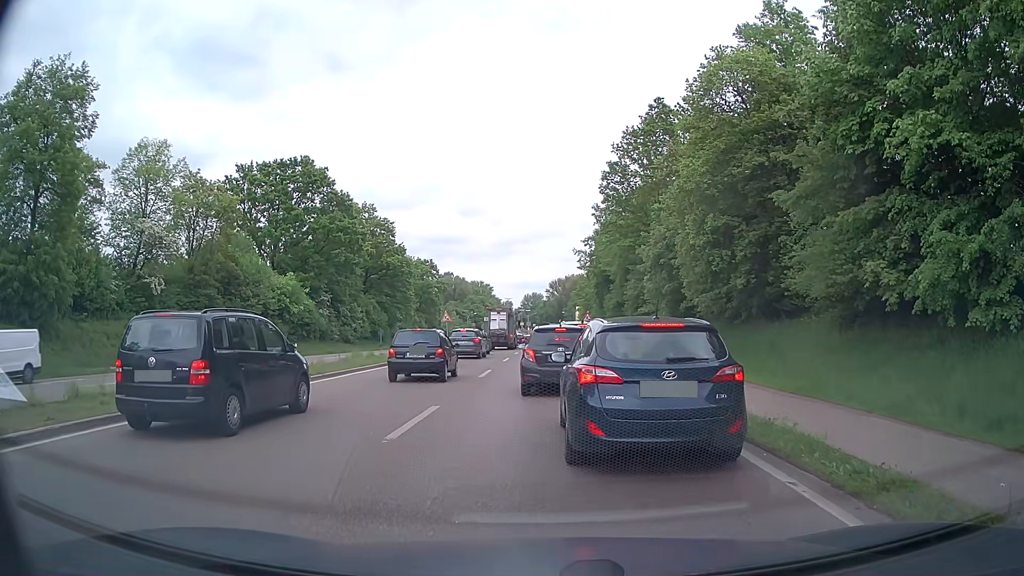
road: primary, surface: asphalt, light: Day
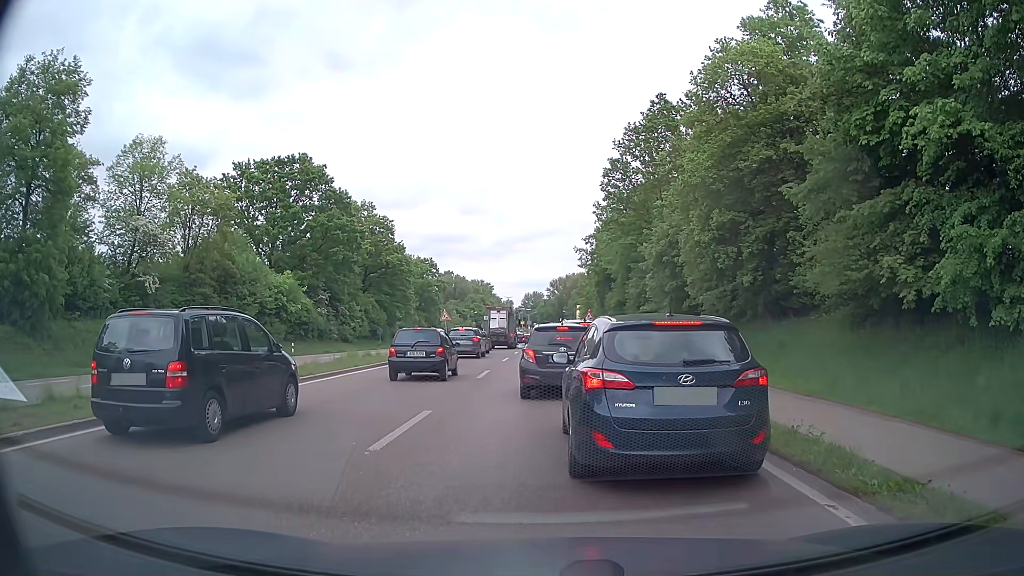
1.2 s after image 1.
(0.0, +0.8) m; 0°
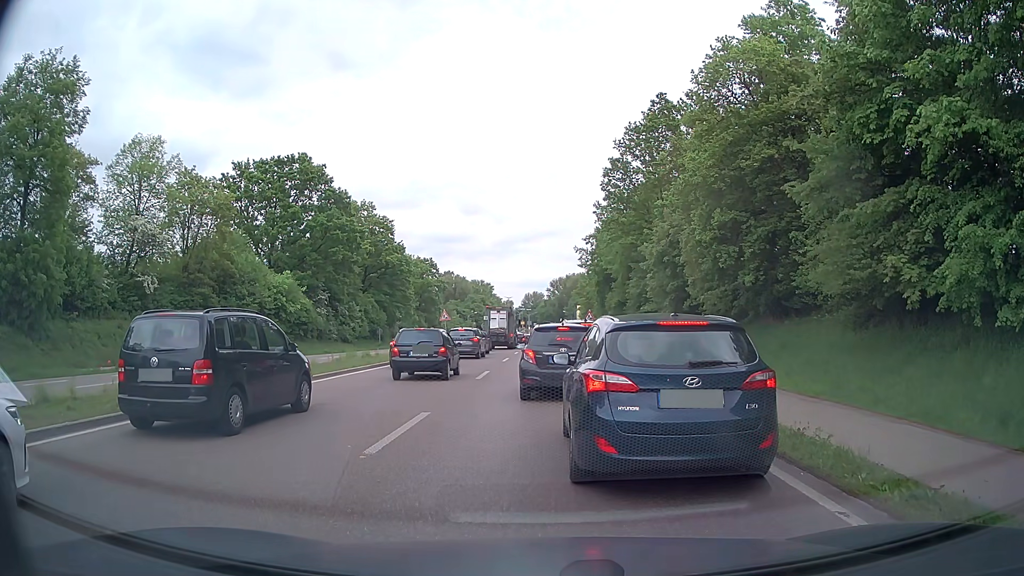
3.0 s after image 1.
(0.0, +0.3) m; 0°
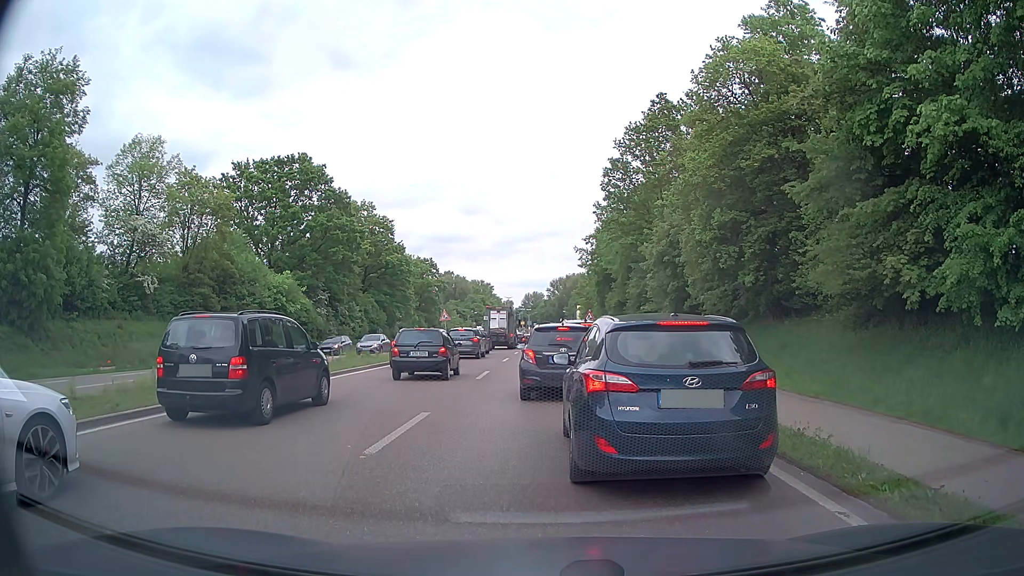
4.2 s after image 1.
(0.0, 0.0) m; 0°
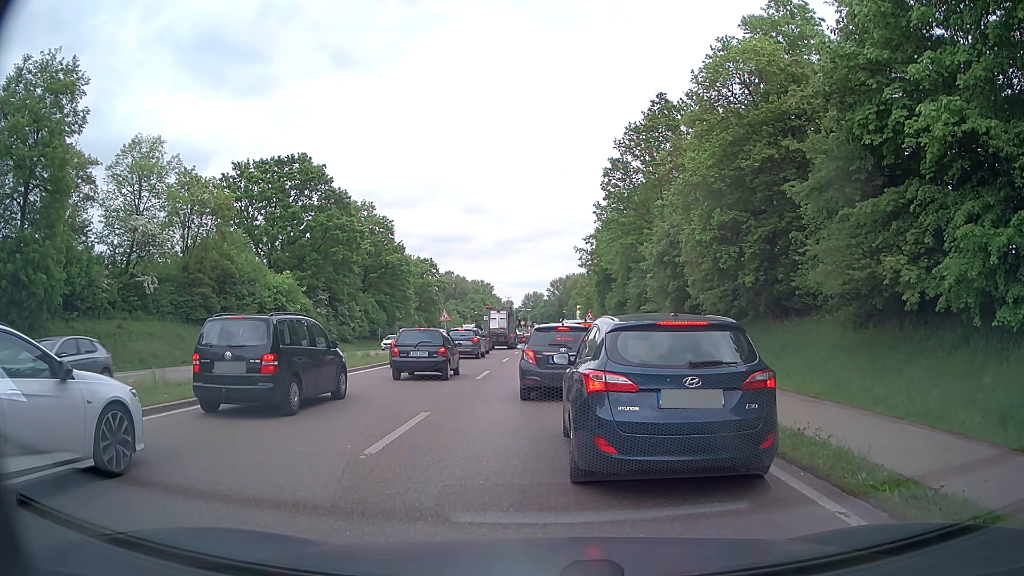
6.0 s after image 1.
(0.0, 0.0) m; 0°
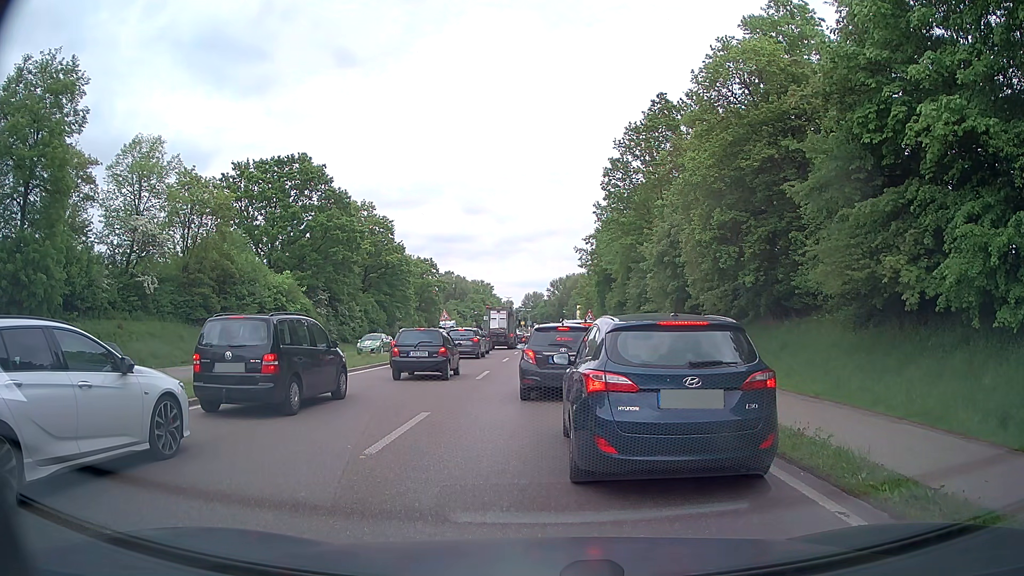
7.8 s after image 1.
(0.0, 0.0) m; 0°
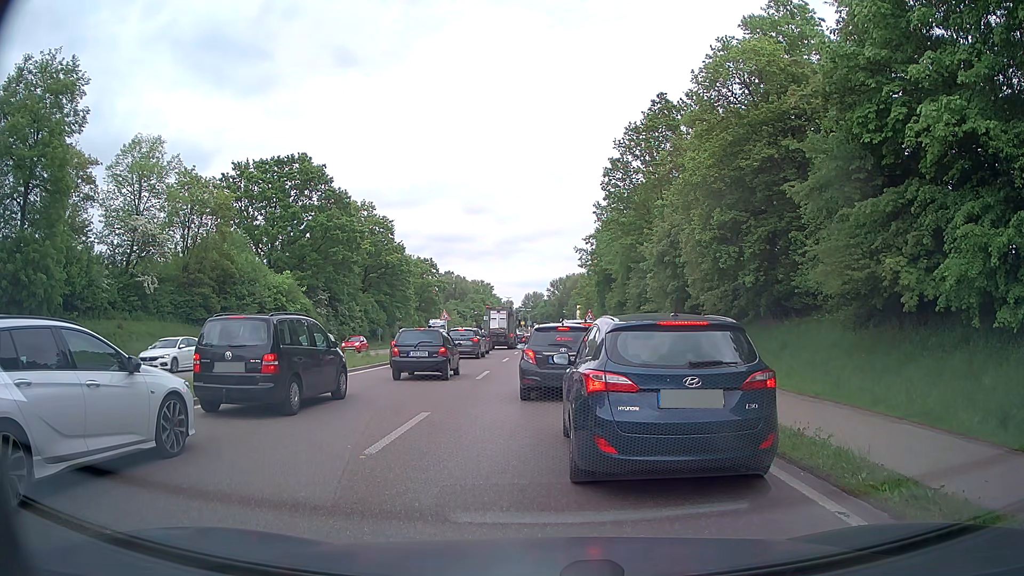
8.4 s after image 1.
(0.0, 0.0) m; 0°
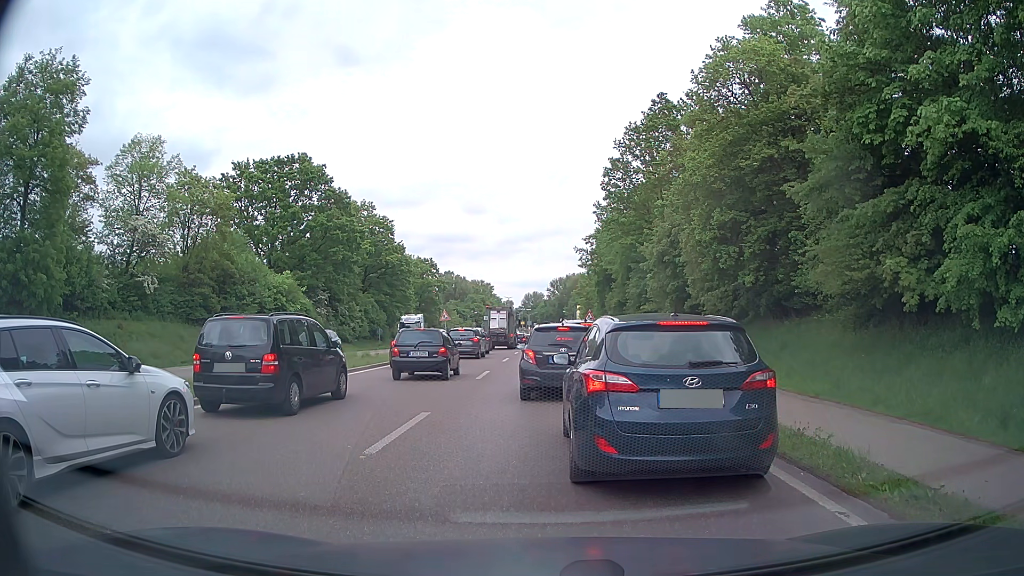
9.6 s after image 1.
(0.0, 0.0) m; 0°
